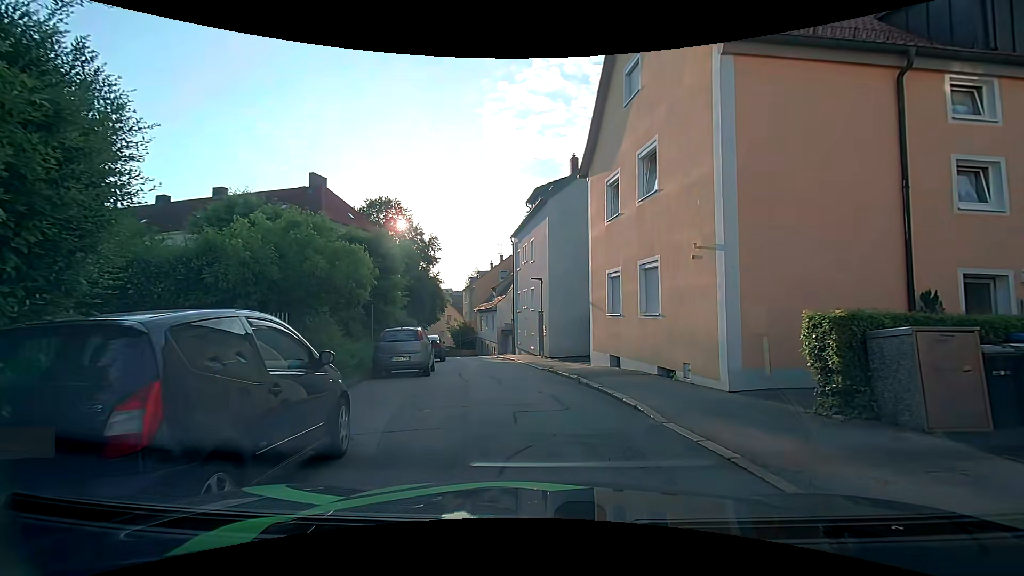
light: Day
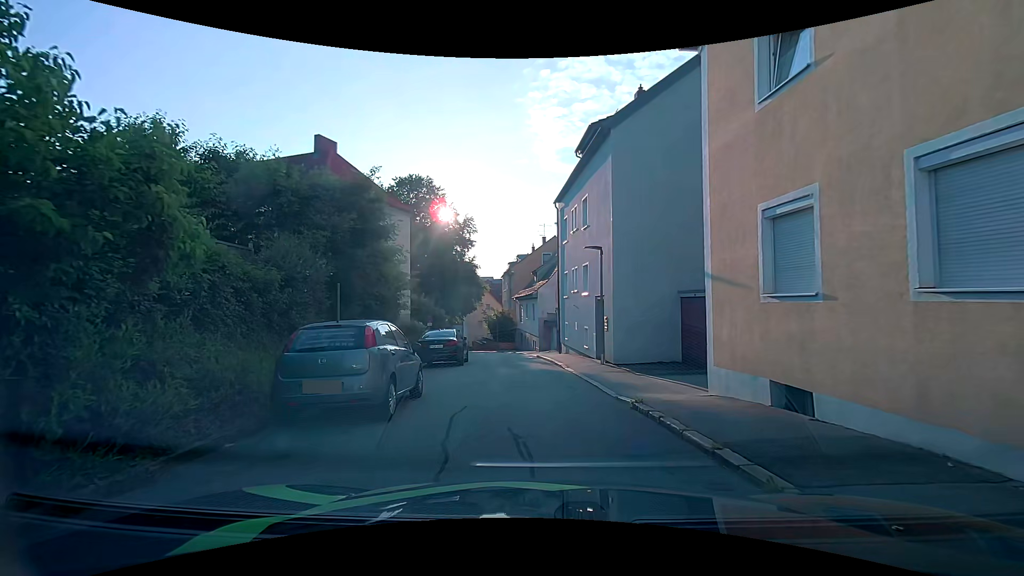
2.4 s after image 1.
(-0.1, +7.9) m; -2°
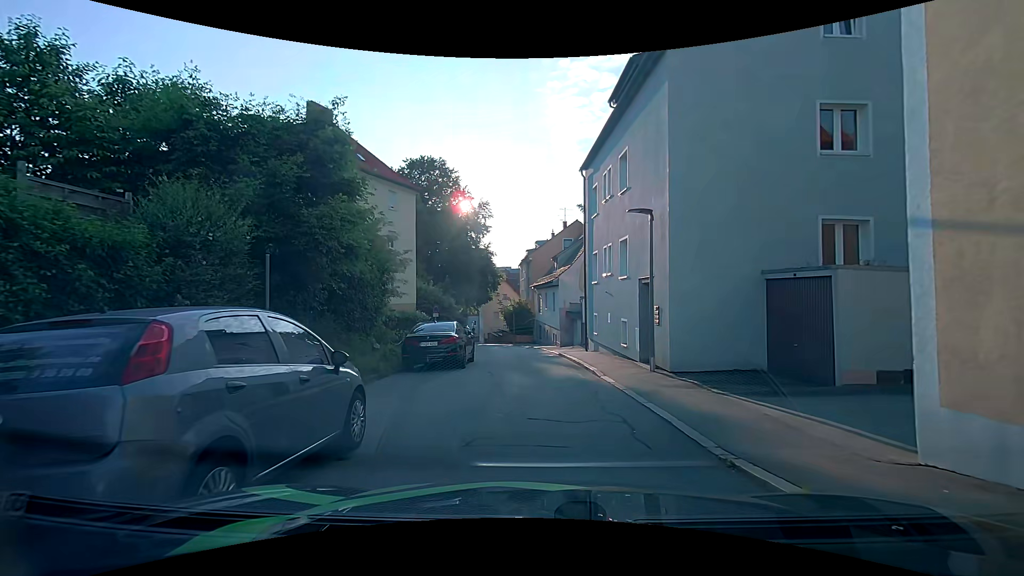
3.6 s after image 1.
(-0.2, +4.5) m; -4°
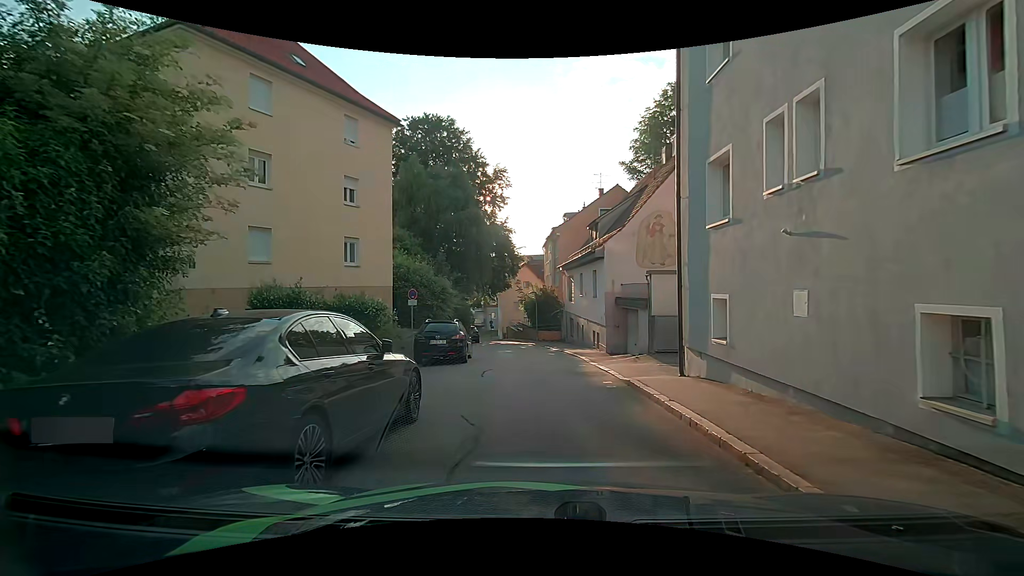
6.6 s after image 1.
(-0.1, +11.7) m; -2°
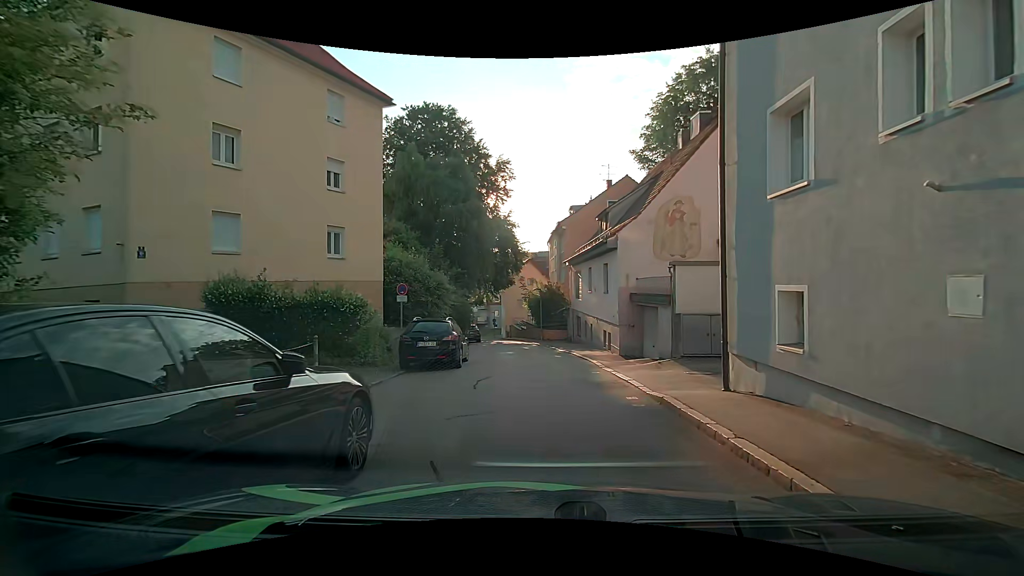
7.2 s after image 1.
(0.0, +2.3) m; +1°
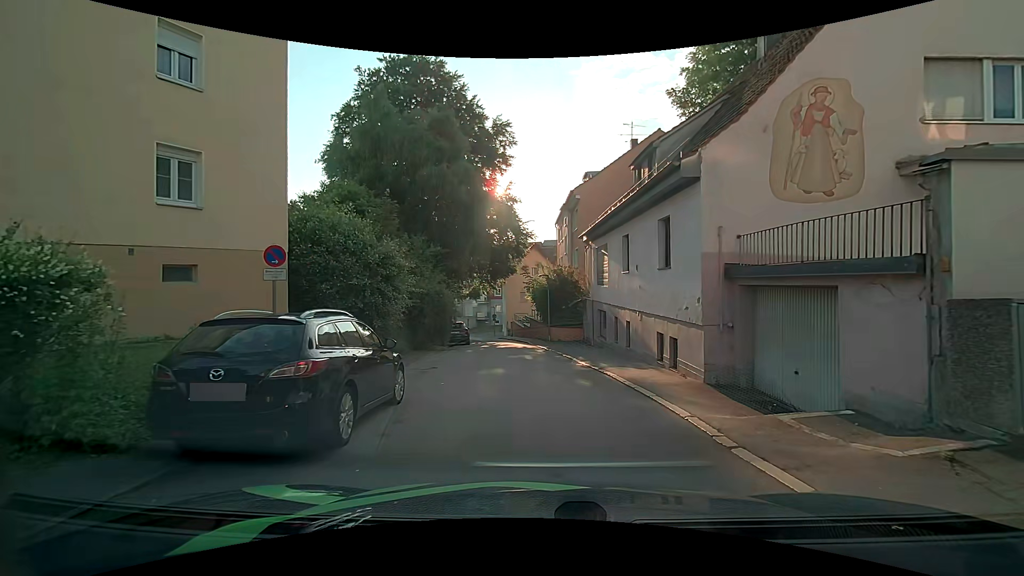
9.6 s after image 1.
(-0.4, +9.2) m; -1°
